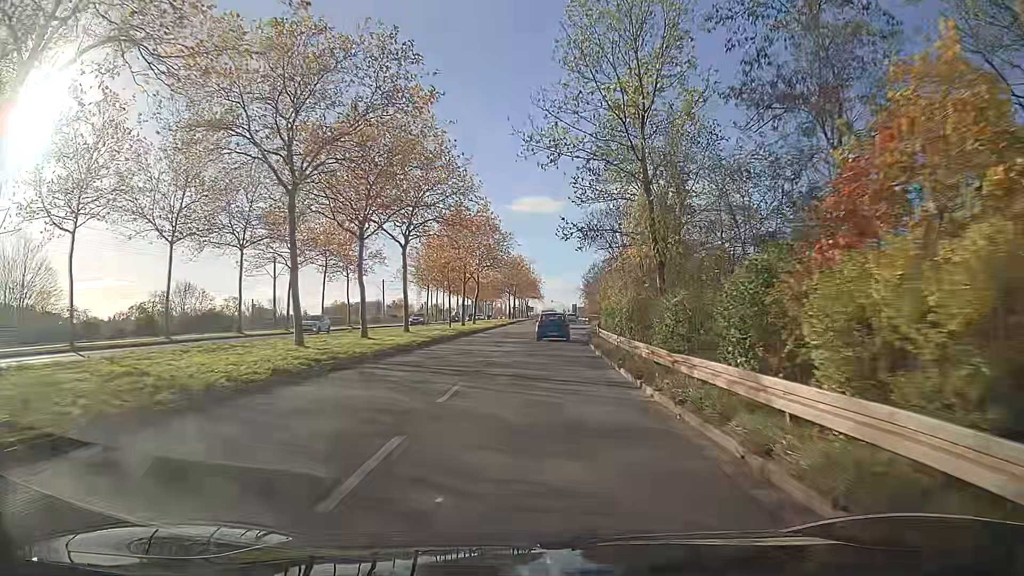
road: secondary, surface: asphalt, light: Day
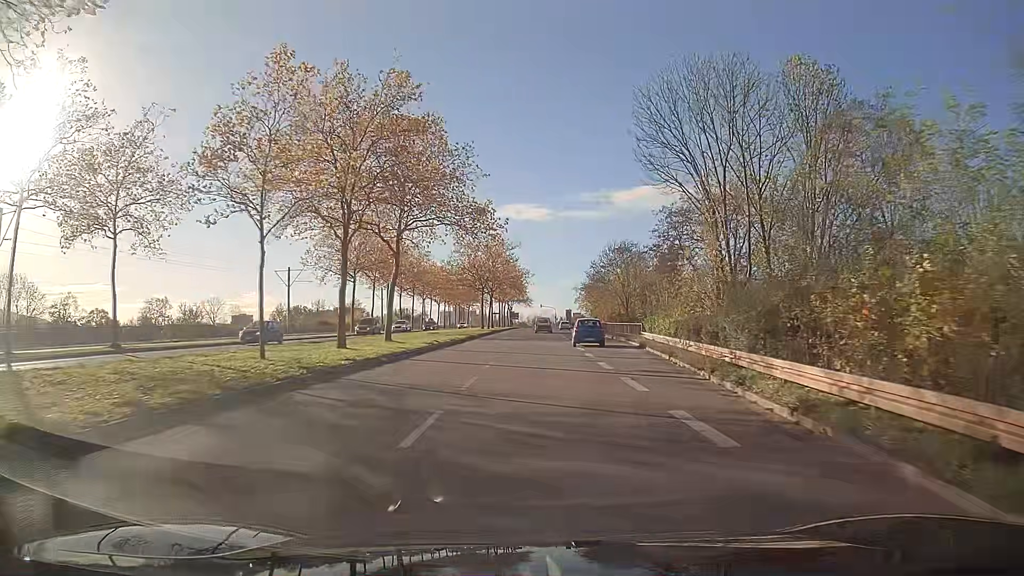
(+0.4, +39.0) m; +1°
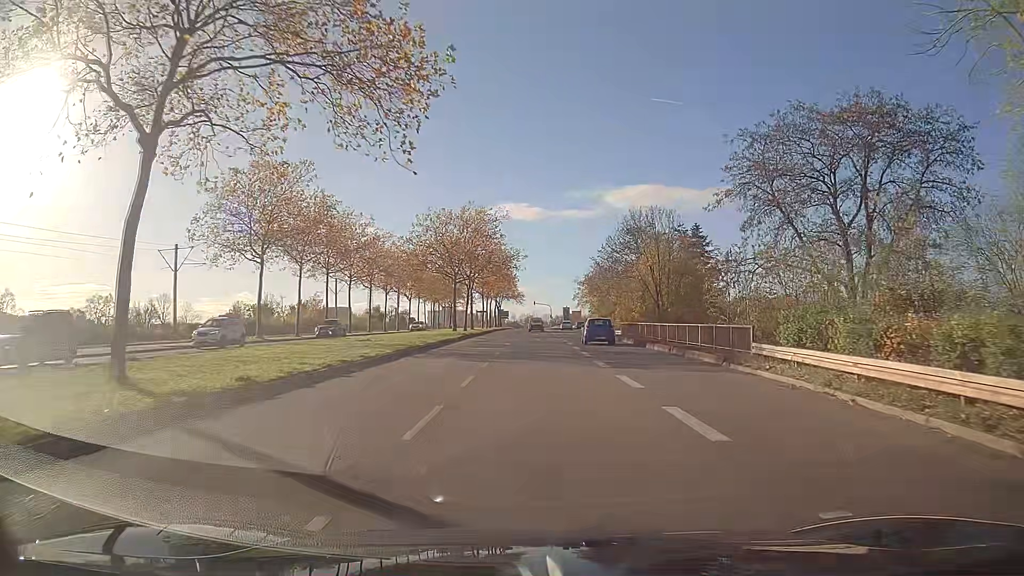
(+0.1, +23.4) m; +1°
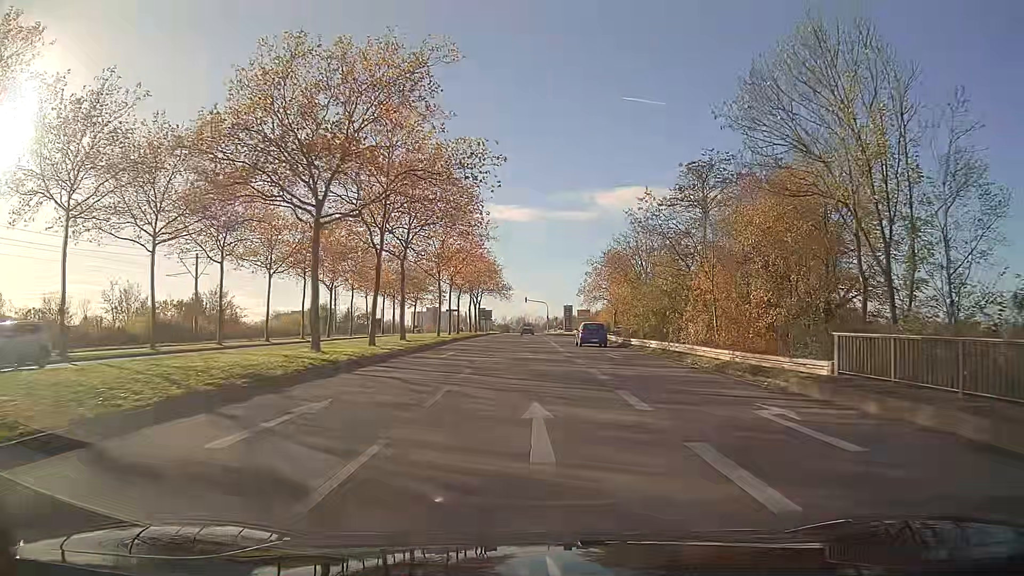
(+0.3, +38.4) m; +1°
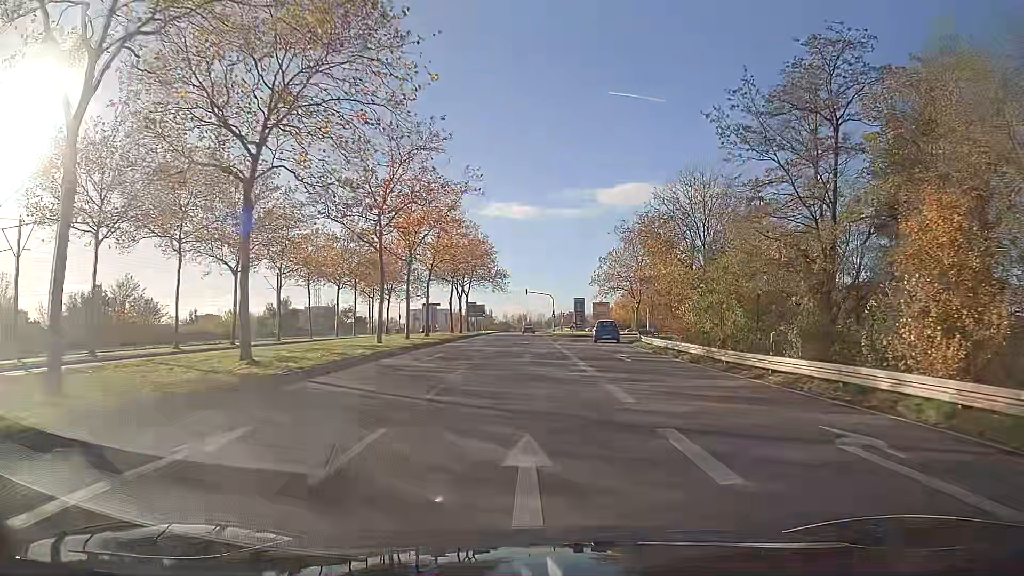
(0.0, +23.0) m; 0°
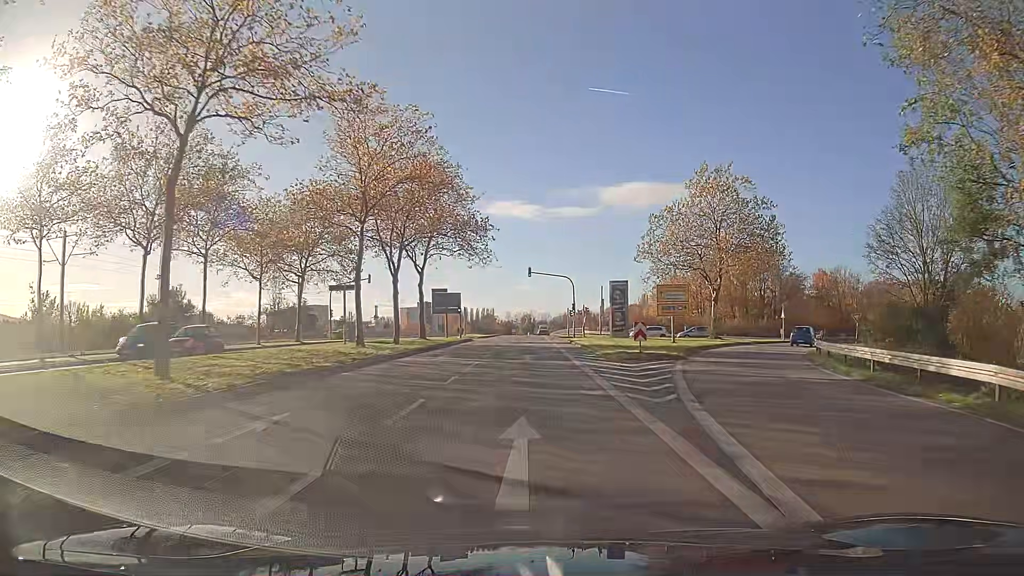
(-0.1, +38.2) m; 0°
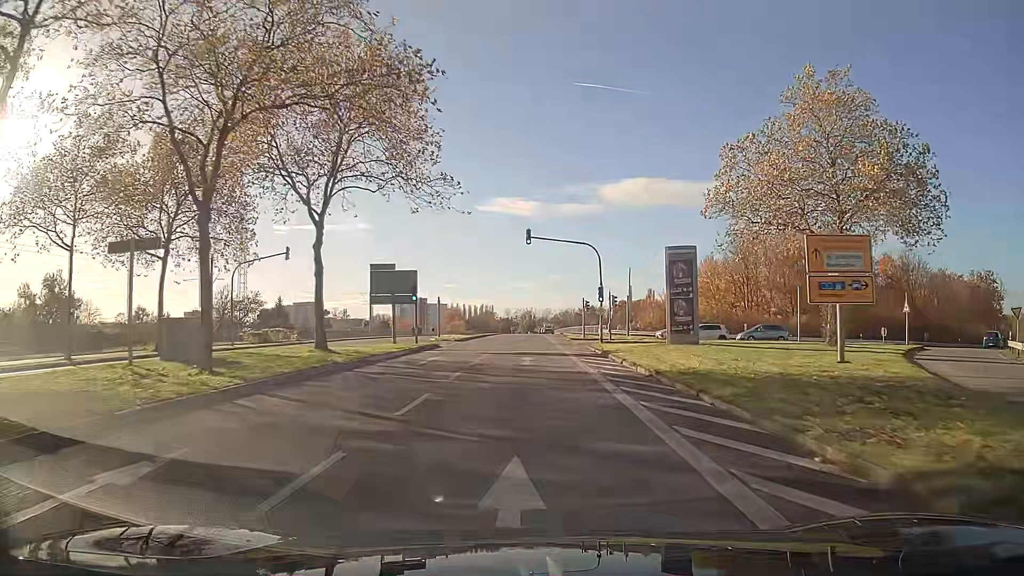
(0.0, +22.9) m; 0°
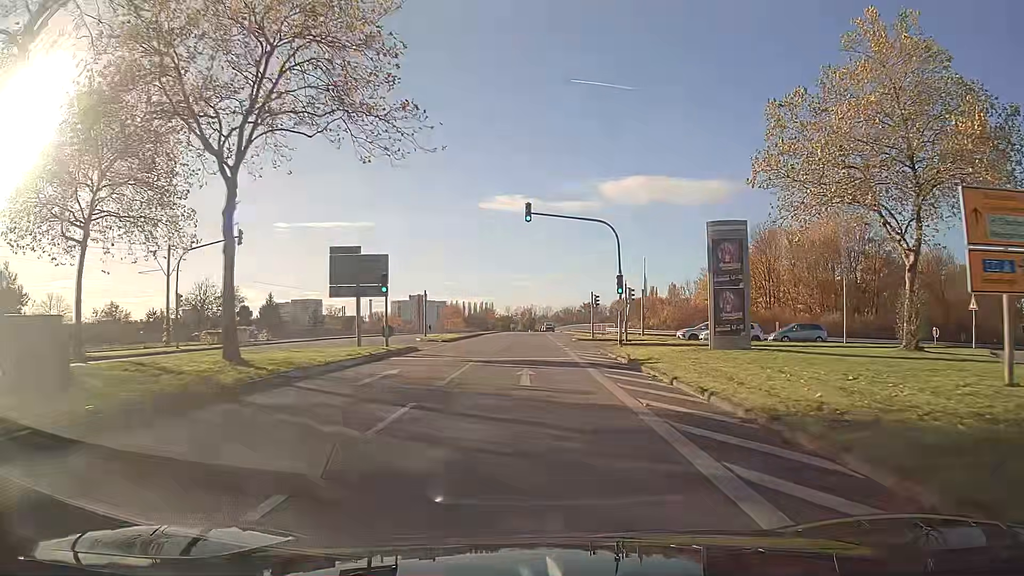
(0.0, +7.6) m; 0°
(0, +10) (0, +20) (0, +30) (0, +40) (0, +50) (0, +60) (0, +70) (0, +80) (0, +90) (0, +100) m
